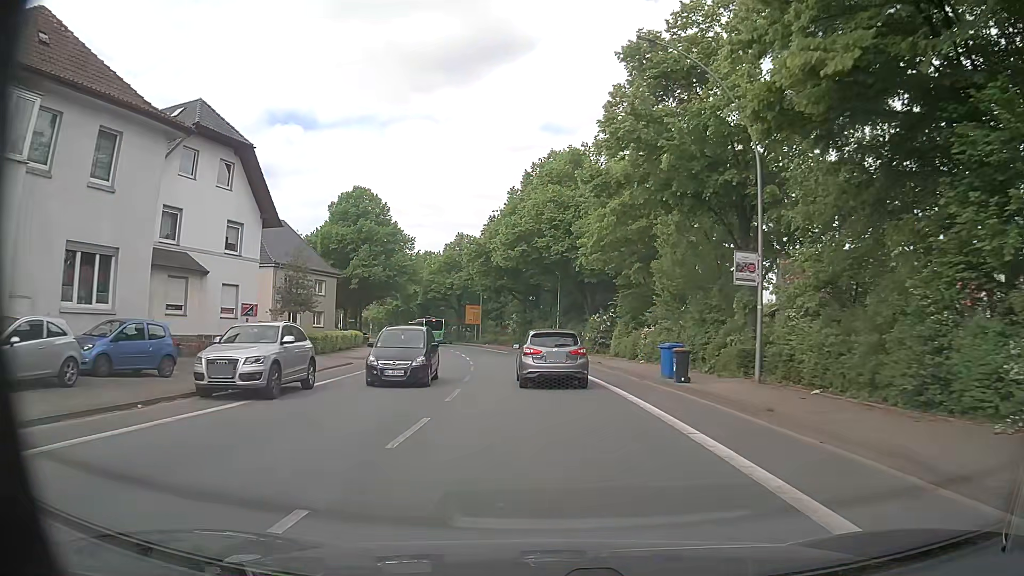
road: primary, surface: asphalt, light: Day
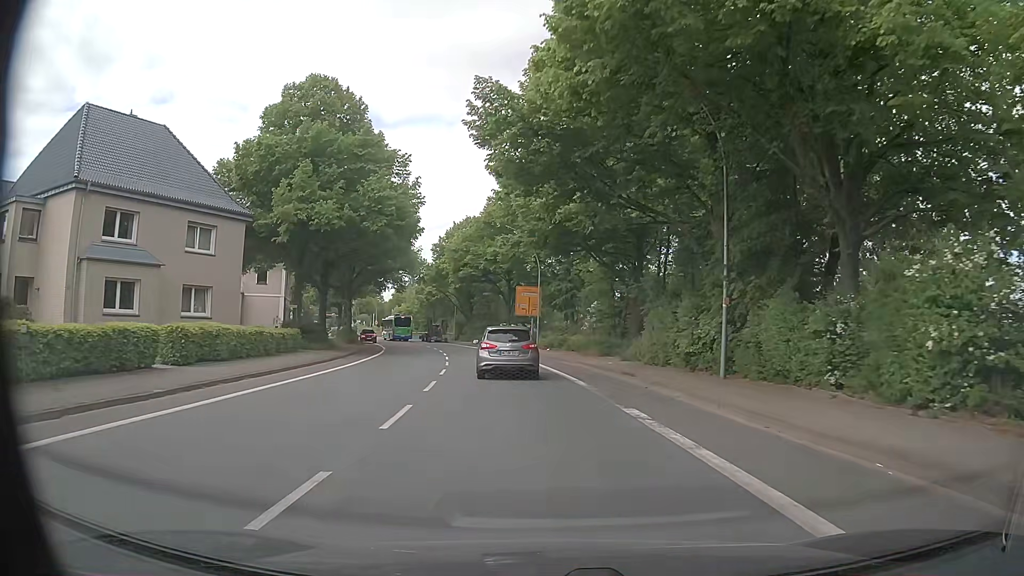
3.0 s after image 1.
(-1.9, +35.0) m; -6°
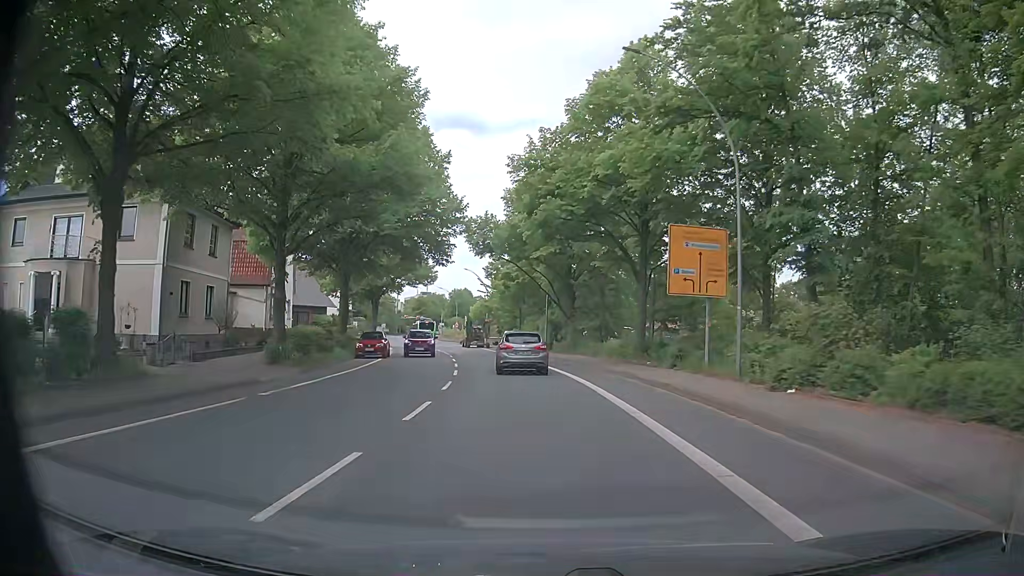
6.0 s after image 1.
(-2.7, +34.9) m; -9°
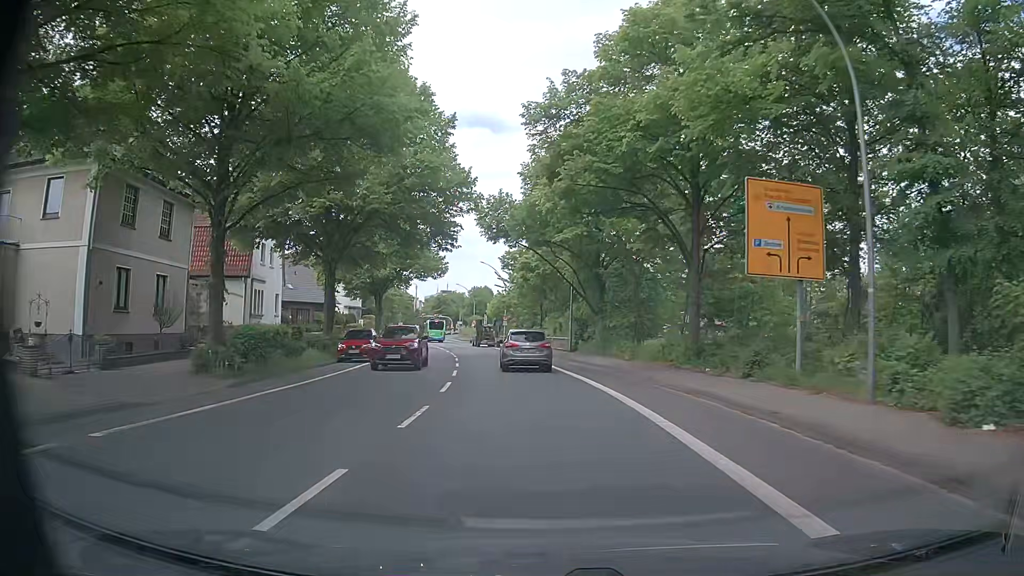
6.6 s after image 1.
(-0.1, +7.2) m; -2°
(0, +10) (-1, +20) (-2, +30) (-4, +40) (-5, +50) (-7, +59) (-10, +69) (-12, +79) (-15, +89) (-17, +98) m
